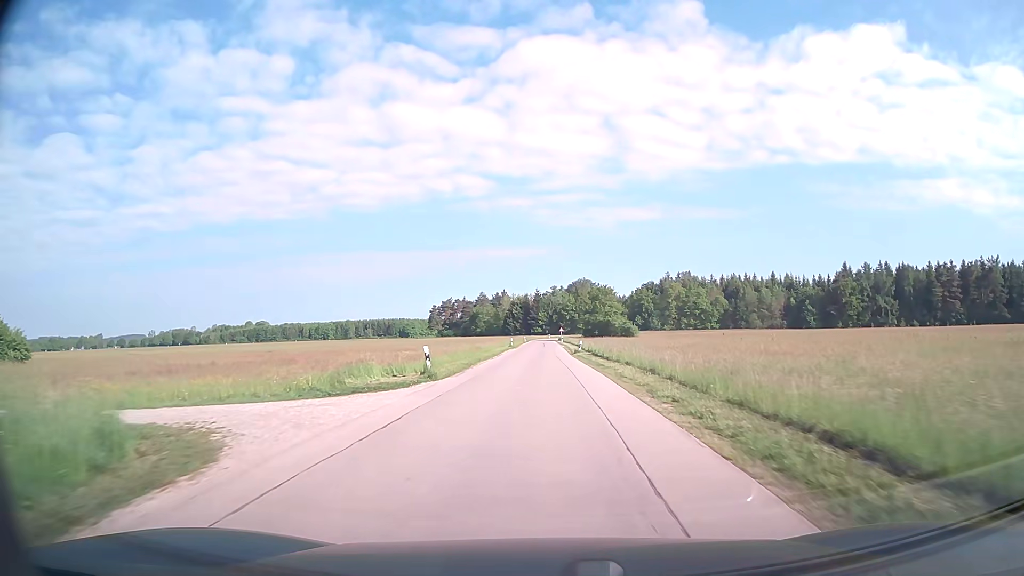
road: unclassified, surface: asphalt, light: Day
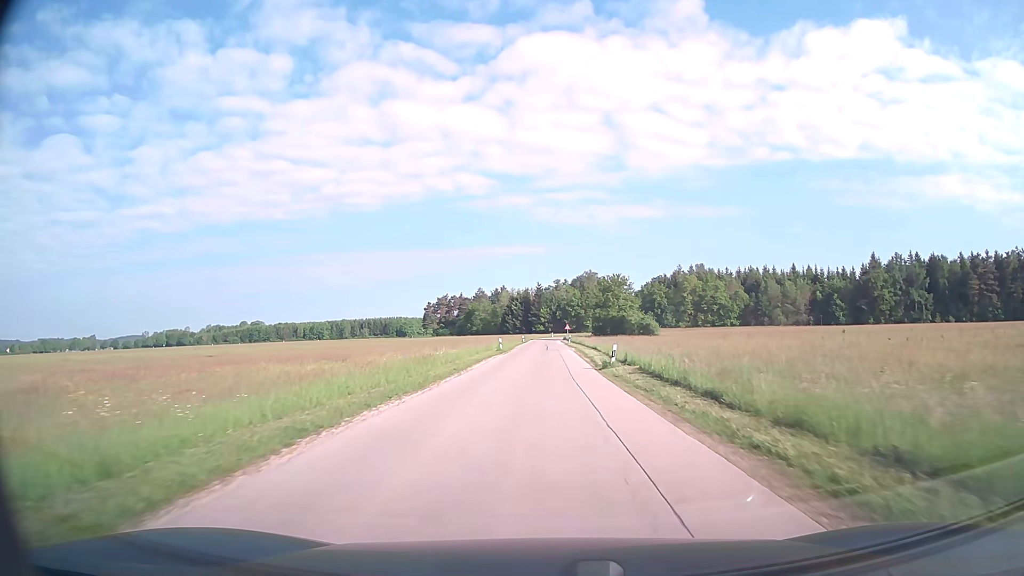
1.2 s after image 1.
(0.0, +21.0) m; 0°
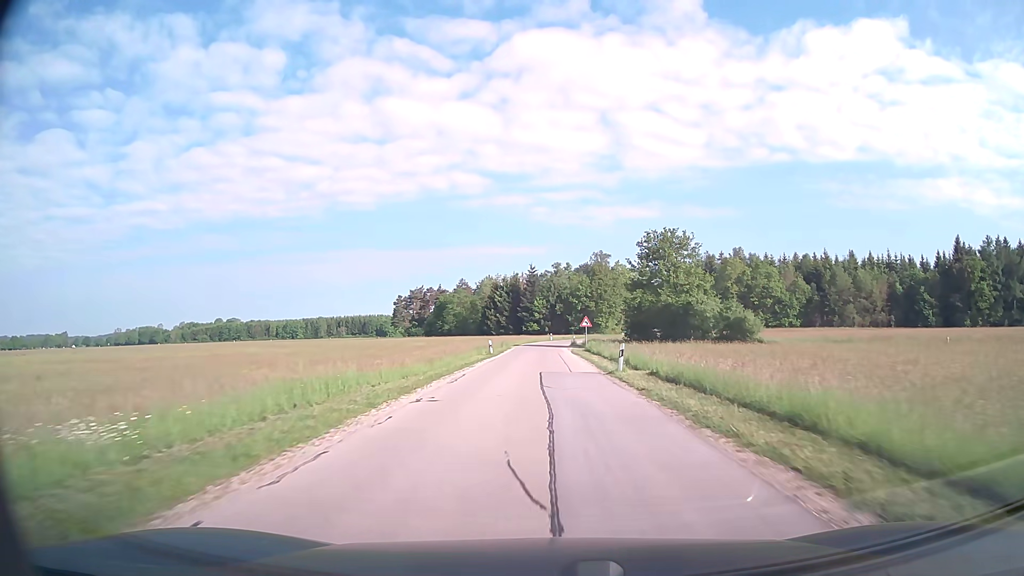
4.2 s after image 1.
(+0.1, +52.5) m; 0°
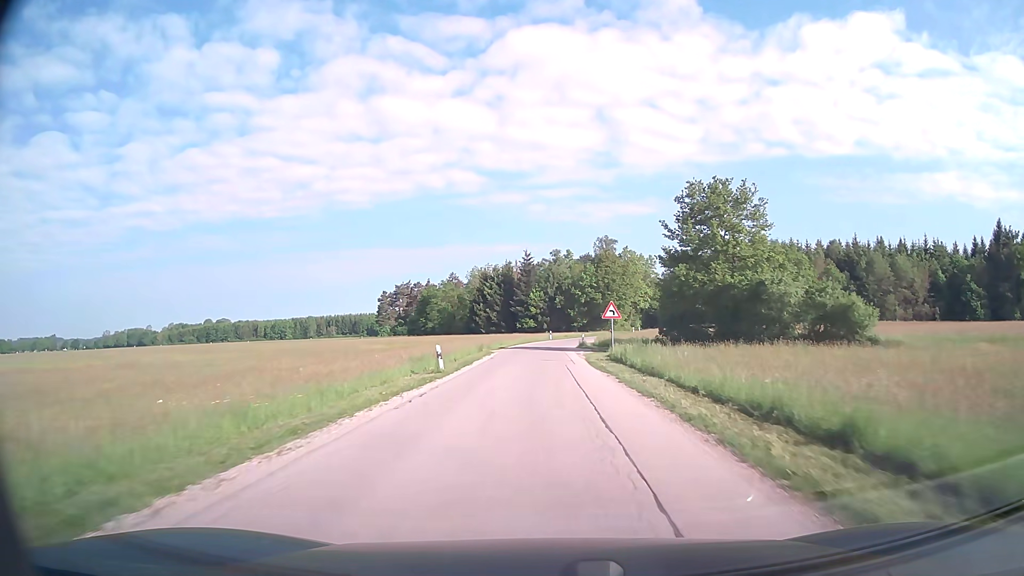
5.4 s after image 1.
(+0.1, +20.2) m; 0°
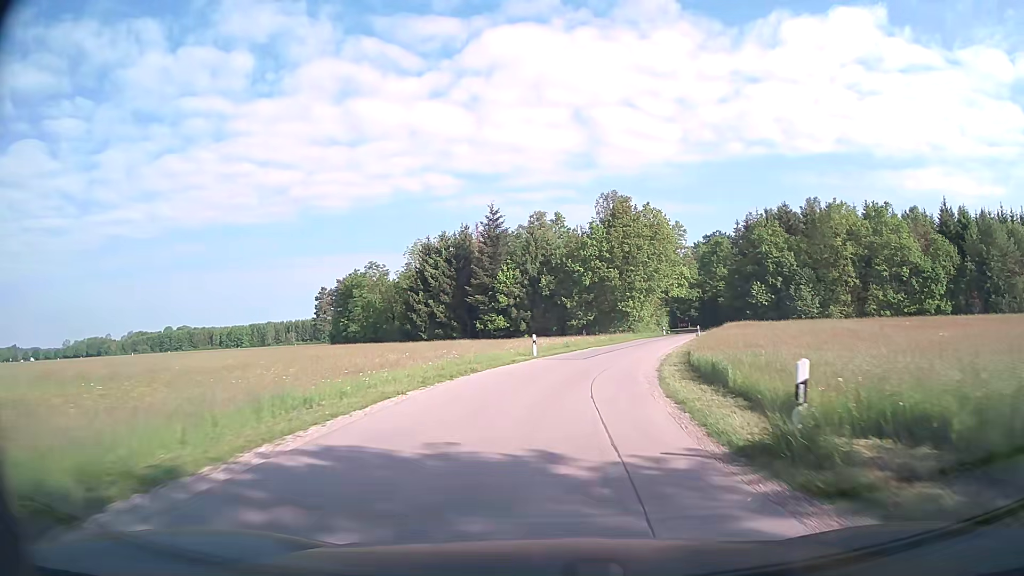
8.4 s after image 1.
(+0.4, +46.1) m; +2°
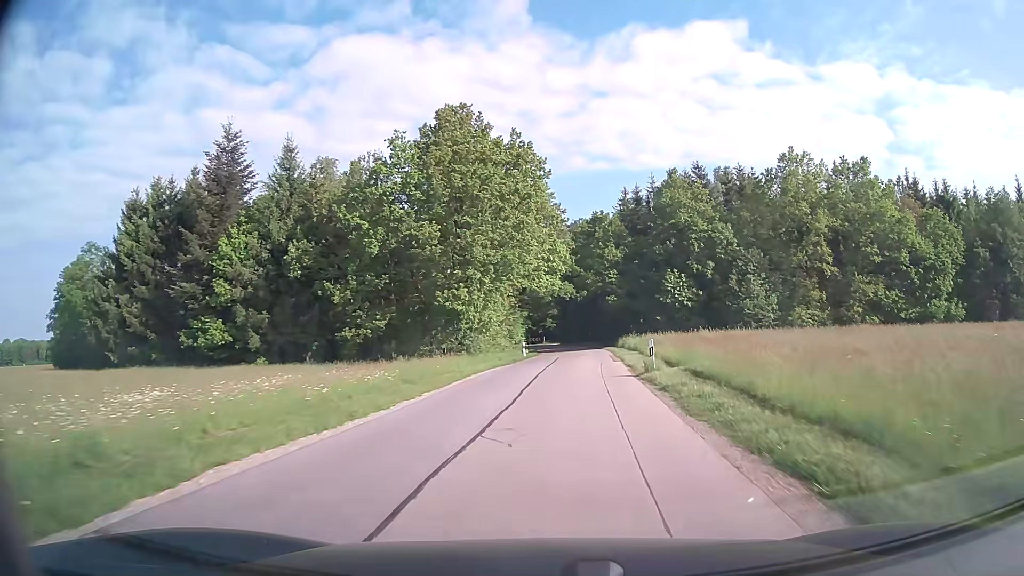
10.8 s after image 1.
(+4.1, +34.3) m; +13°
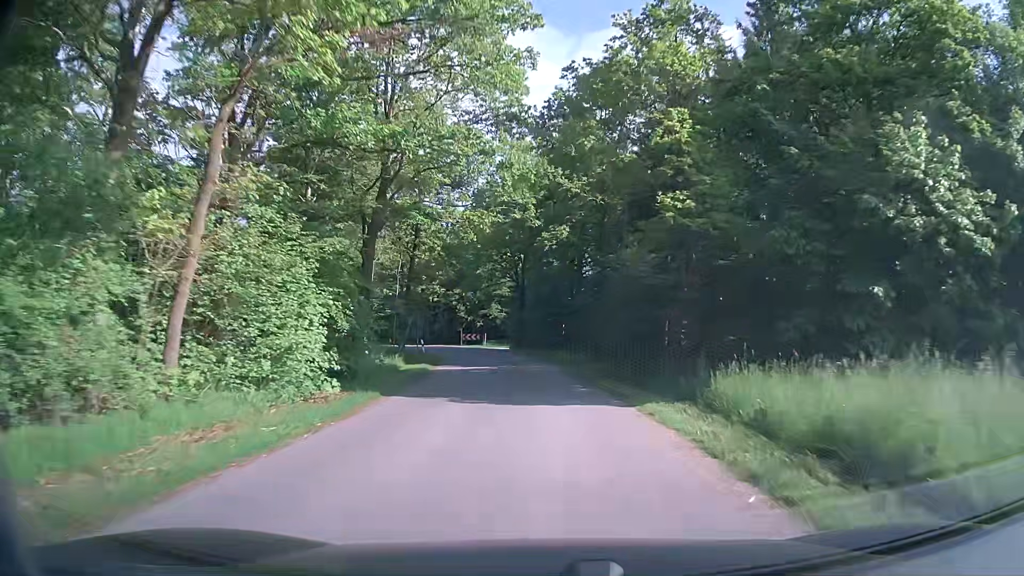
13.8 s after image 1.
(+2.6, +42.0) m; +3°
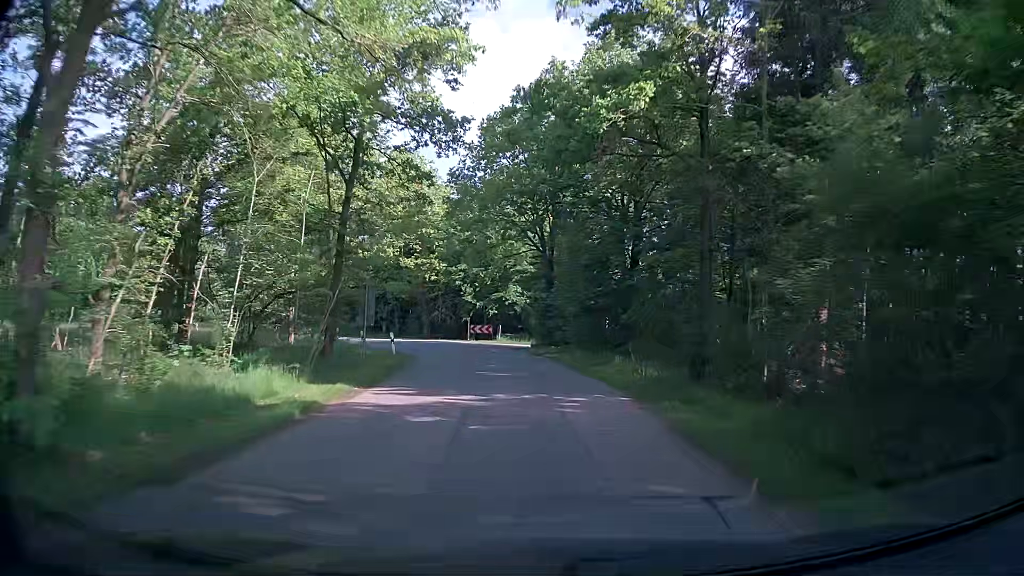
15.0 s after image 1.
(-0.1, +15.5) m; -2°
(0, +10) (-1, +20) (-3, +30) (-7, +39) (-14, +46) (-23, +50) (-33, +52) (-43, +53) (-52, +55) (-62, +56) m
